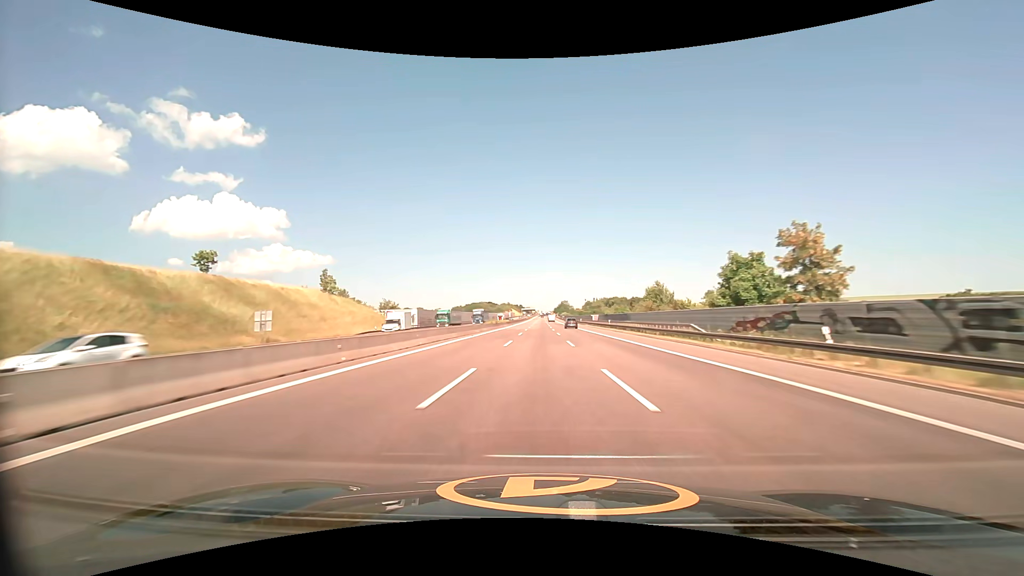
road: motorway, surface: asphalt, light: Day
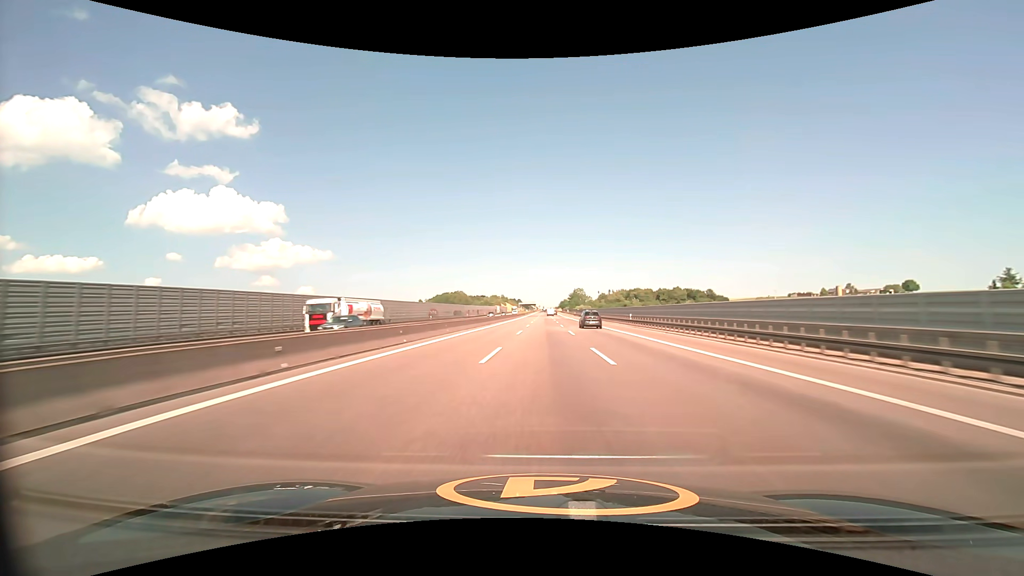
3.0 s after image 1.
(-0.2, +120.1) m; 0°
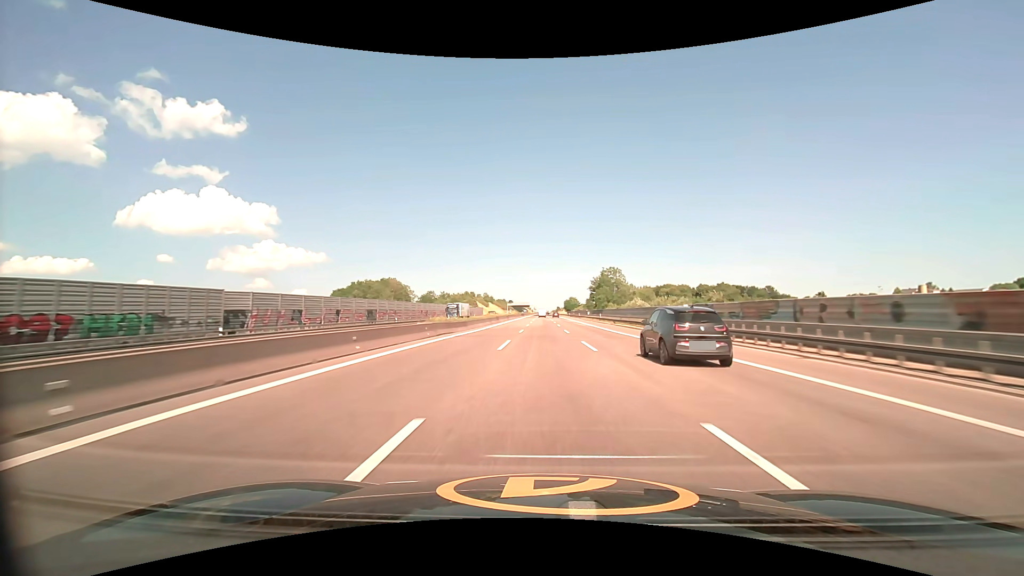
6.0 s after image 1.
(+0.7, +120.8) m; +1°
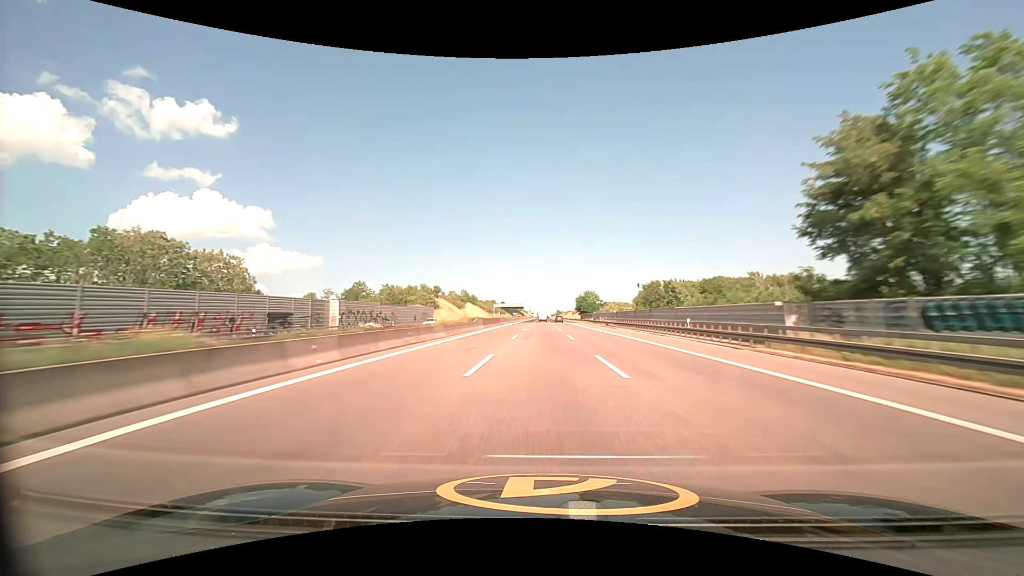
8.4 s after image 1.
(+0.1, +96.9) m; 0°
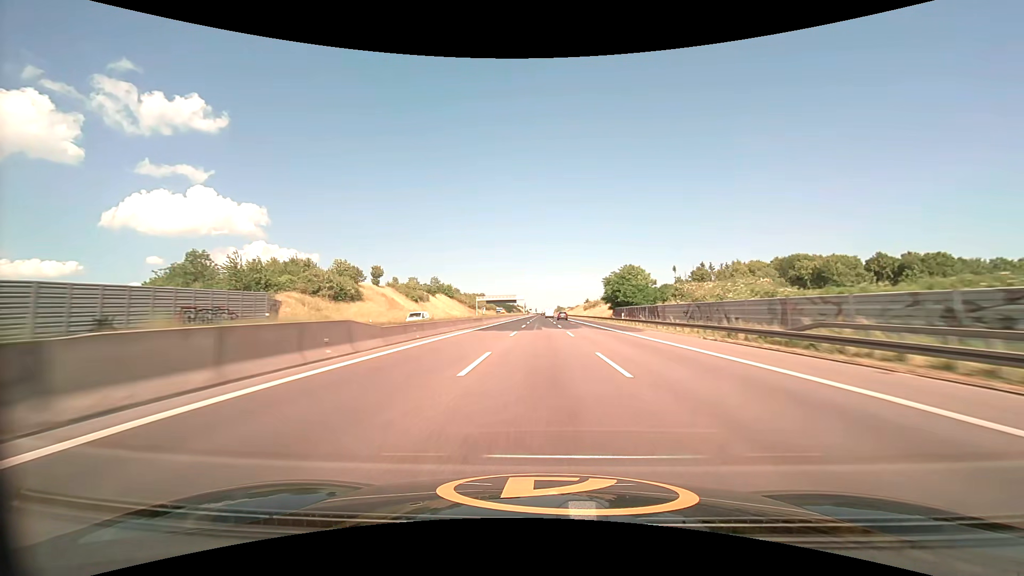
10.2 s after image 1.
(+0.1, +72.4) m; 0°
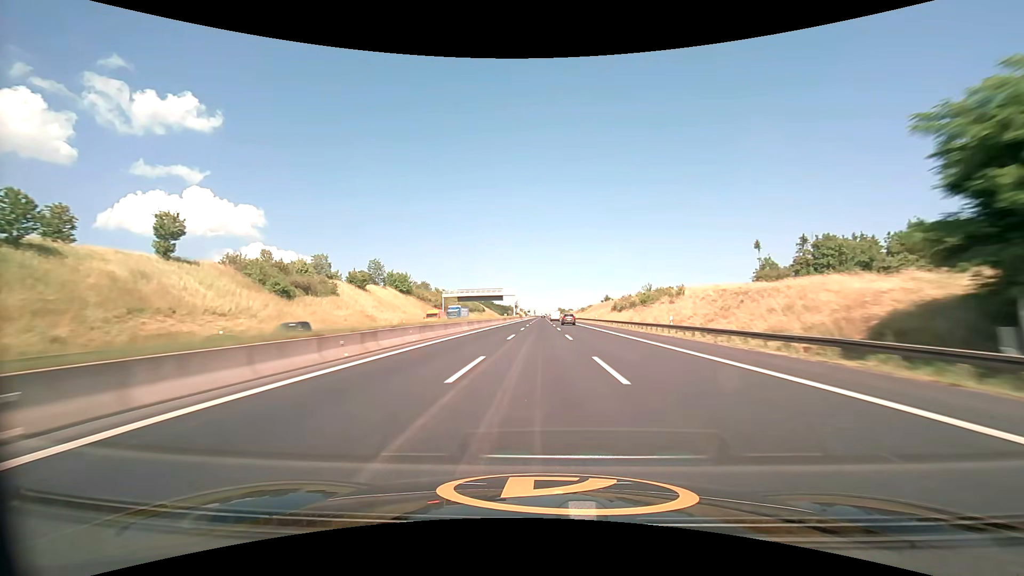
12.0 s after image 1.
(+0.1, +72.2) m; 0°
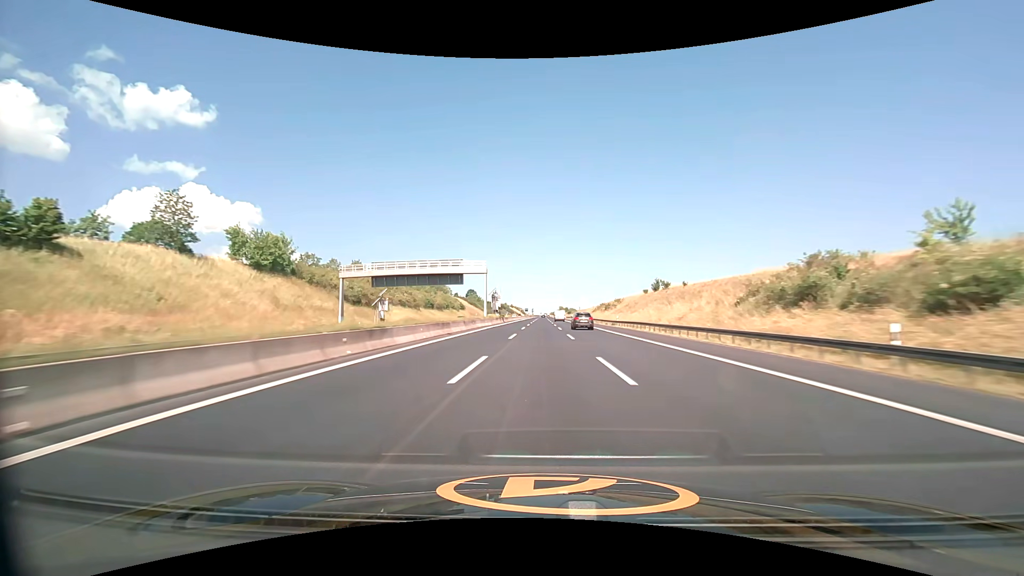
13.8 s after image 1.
(-0.1, +72.0) m; 0°
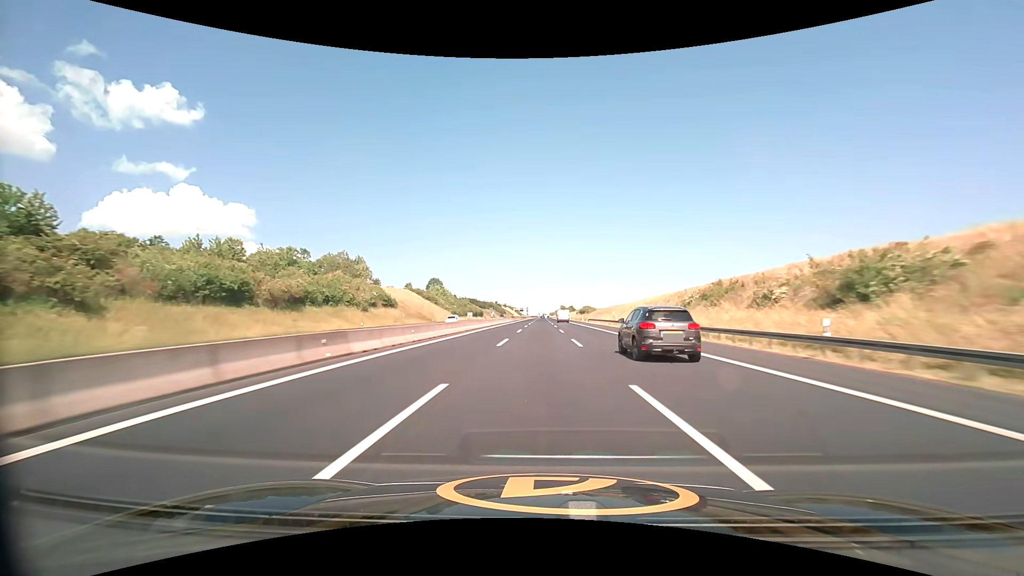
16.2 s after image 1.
(+0.4, +96.0) m; 0°
(0, +10) (0, +20) (0, +30) (0, +40) (0, +50) (0, +60) (0, +70) (0, +80) (0, +90) (0, +100) m
